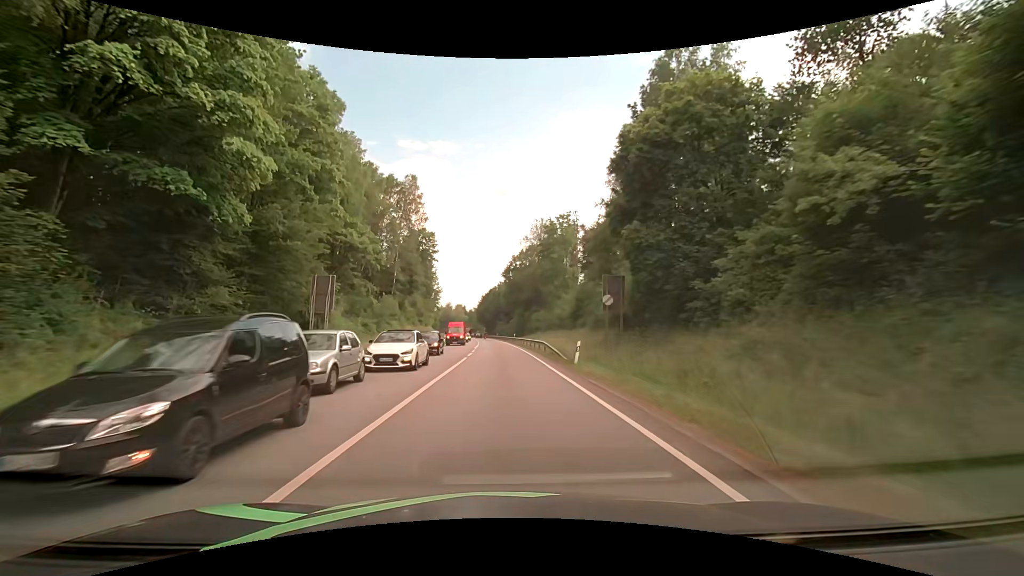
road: primary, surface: asphalt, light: Day
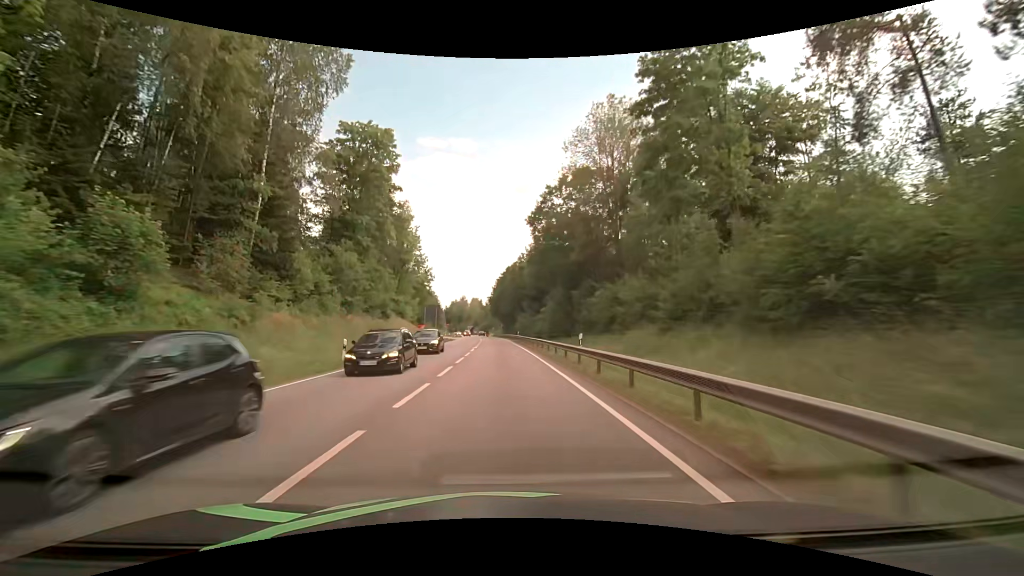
(-1.0, +50.6) m; -3°
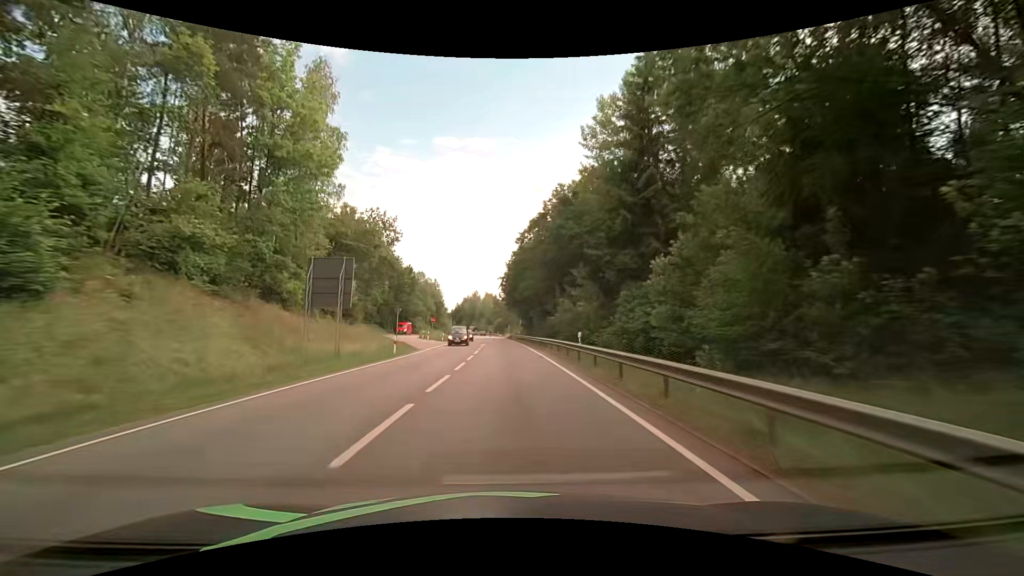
(-0.1, +46.2) m; -1°
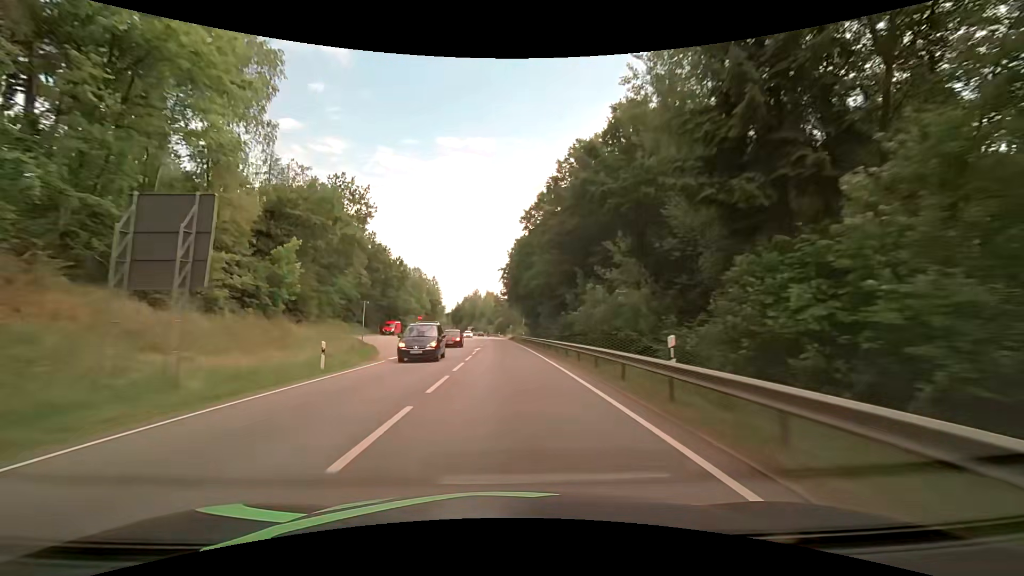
(0.0, +12.3) m; 0°
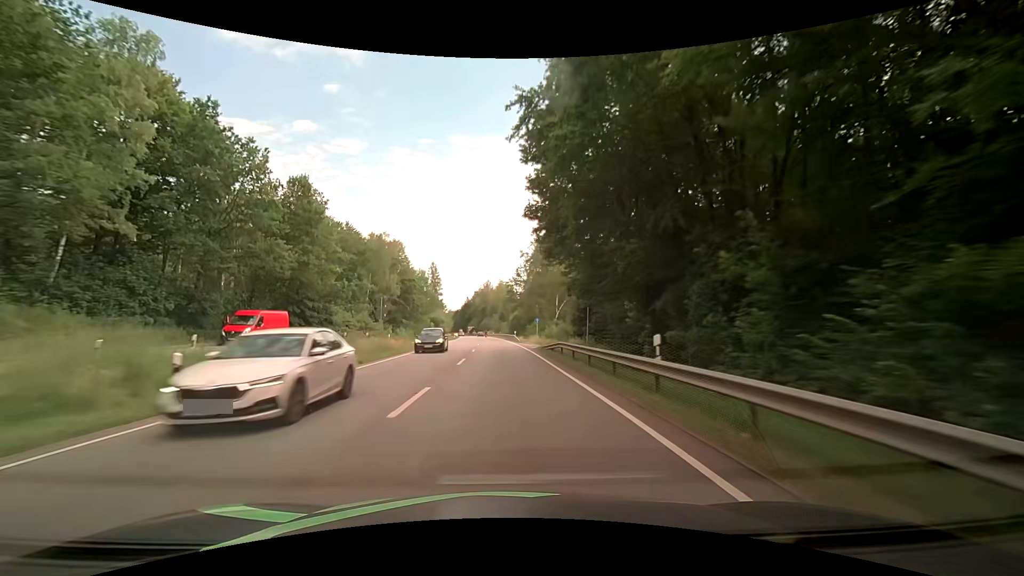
(-0.5, +51.9) m; -1°
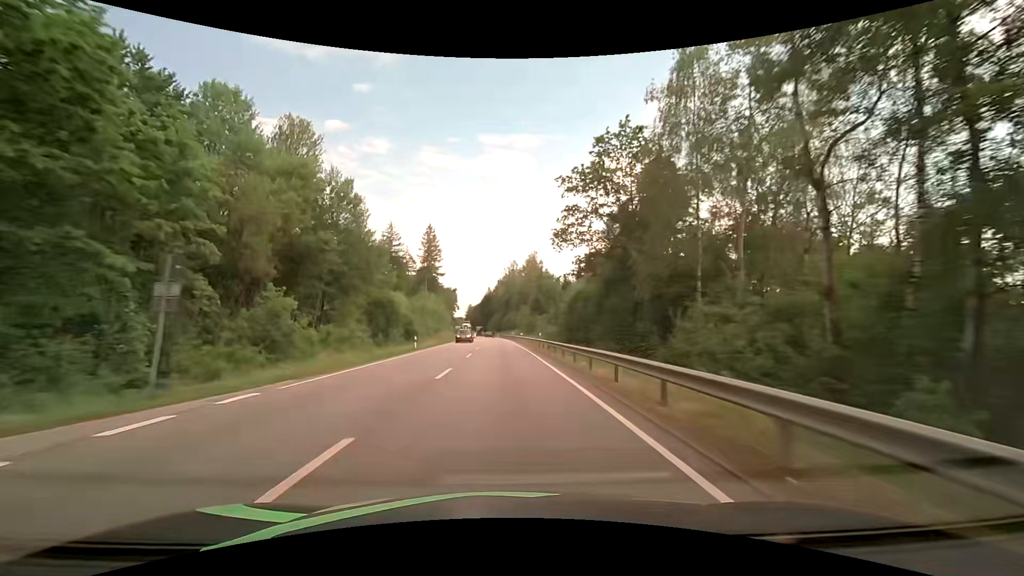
(-2.1, +70.7) m; -3°
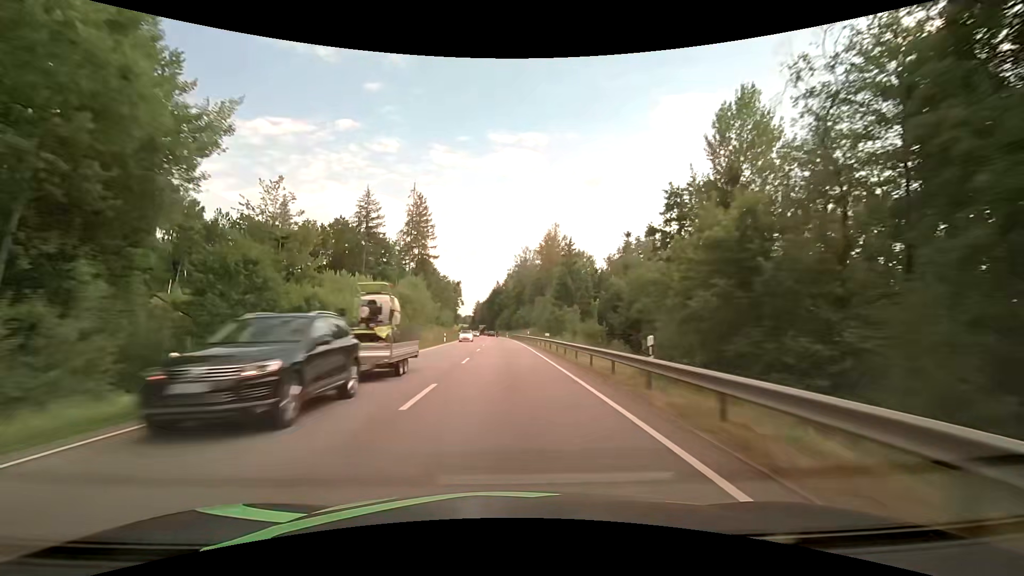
(-0.3, +29.9) m; -1°
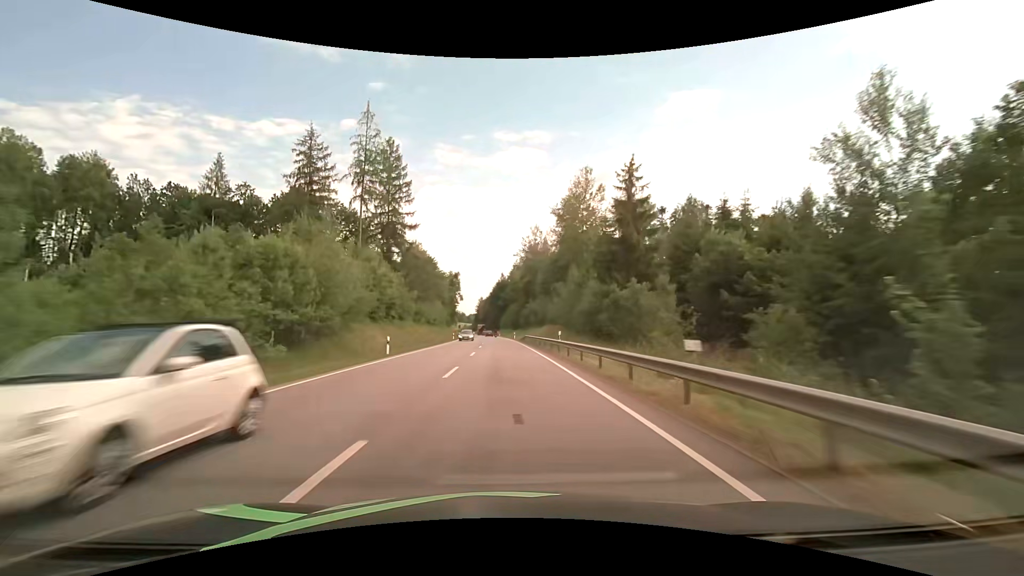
(-0.2, +30.5) m; -1°
(0, +10) (0, +20) (0, +30) (-1, +40) (-1, +50) (-1, +60) (-2, +70) (-2, +80) (-3, +90) (-3, +100) m
